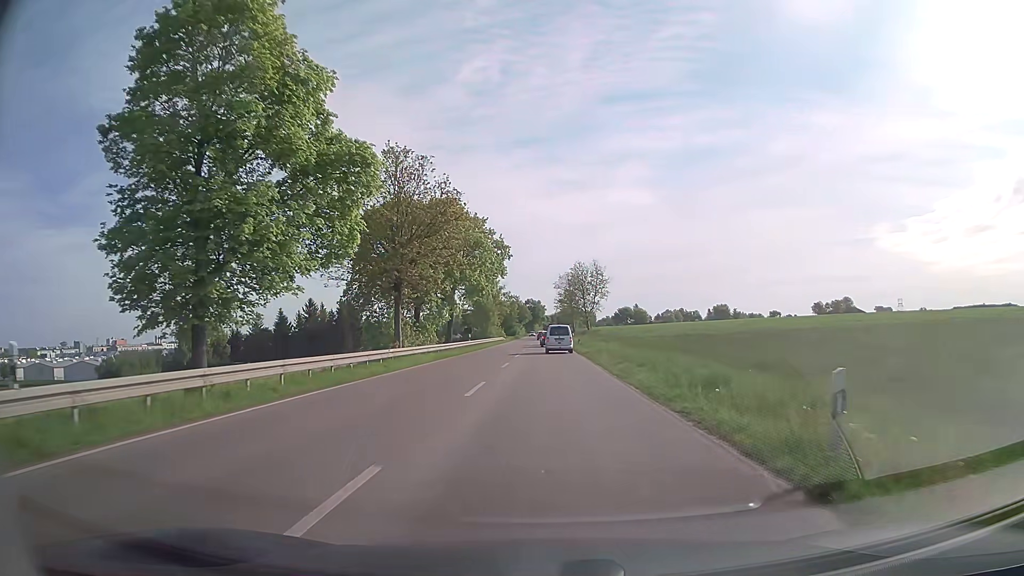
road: secondary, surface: asphalt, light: Day
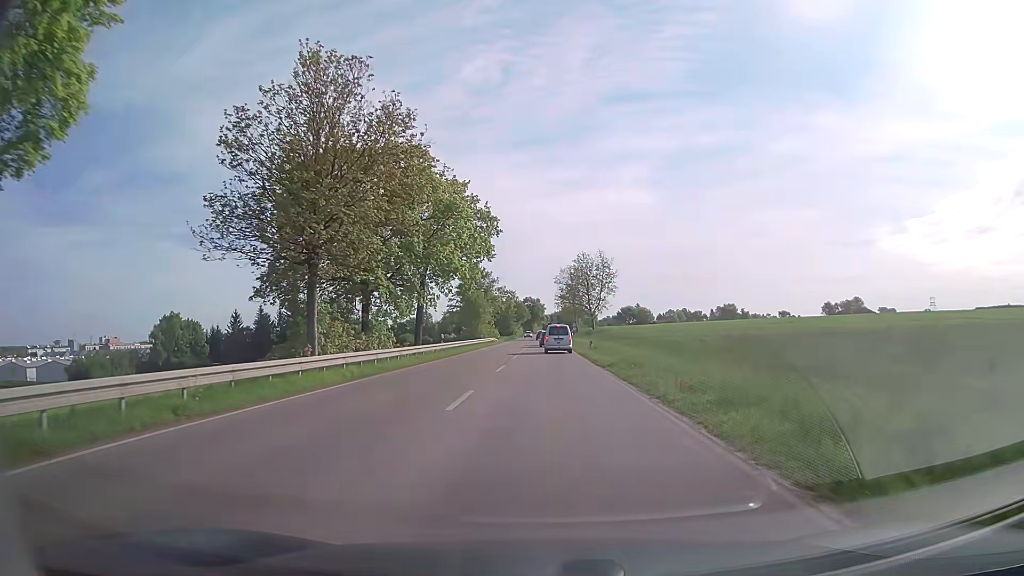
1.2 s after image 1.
(0.0, +14.8) m; 0°
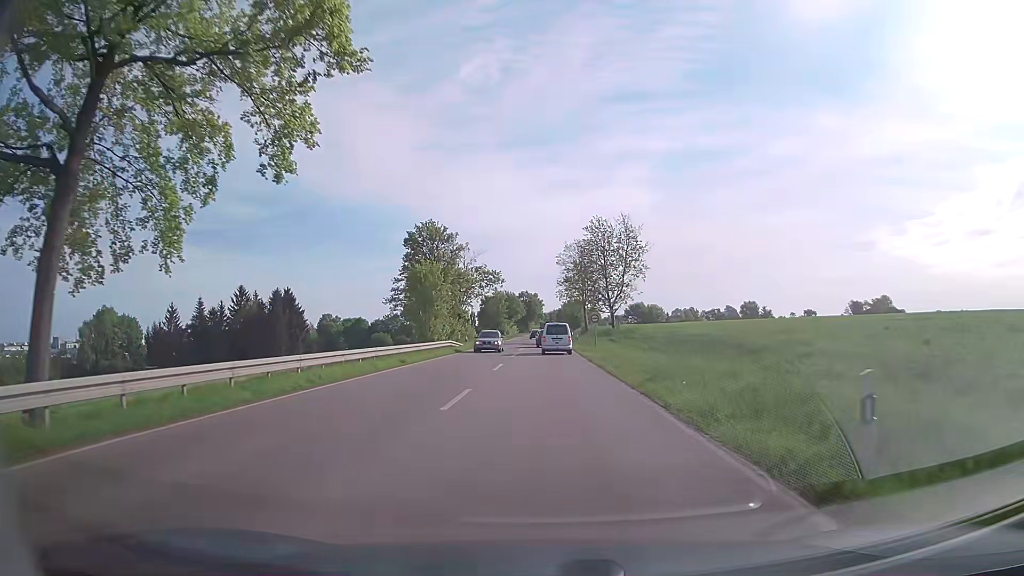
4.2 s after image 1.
(0.0, +35.9) m; 0°
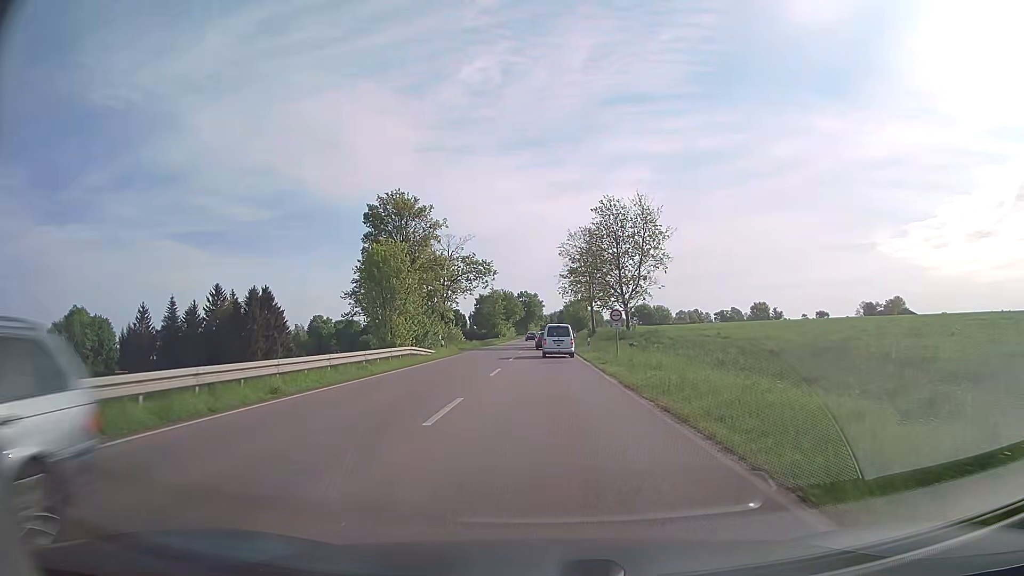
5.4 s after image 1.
(0.0, +13.6) m; 0°
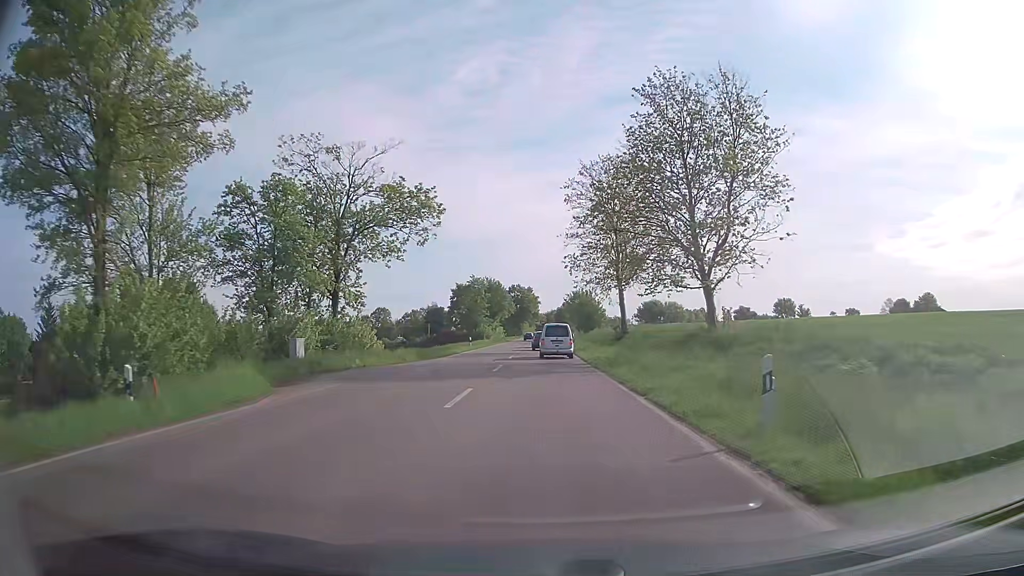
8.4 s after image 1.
(0.0, +33.8) m; 0°
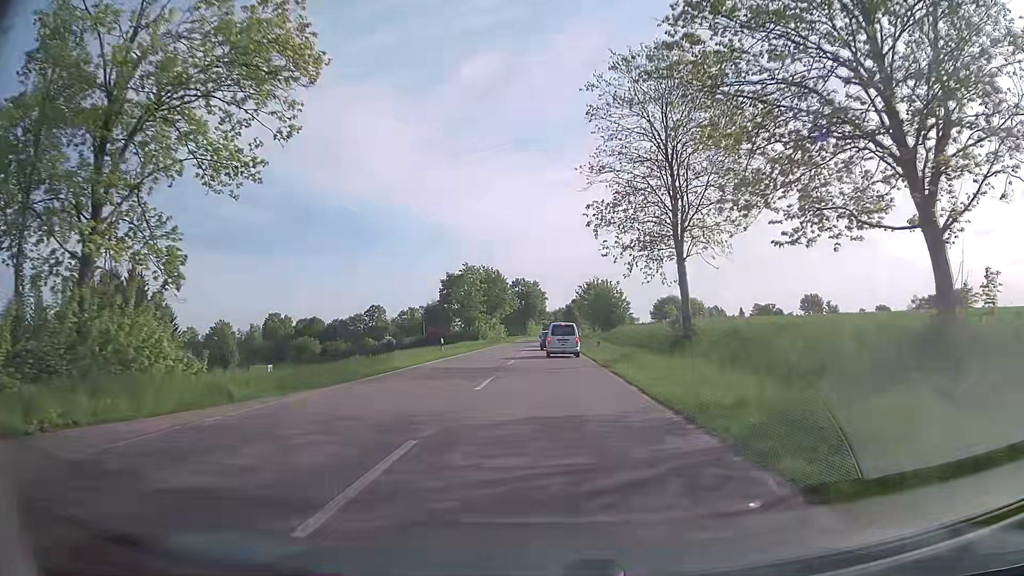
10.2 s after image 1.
(-0.1, +19.7) m; -1°
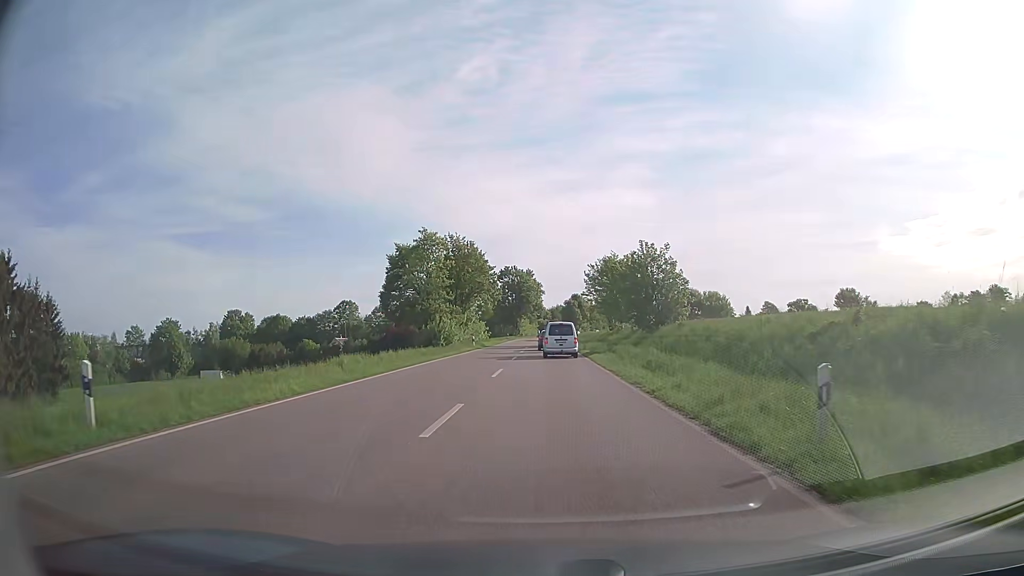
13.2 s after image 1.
(0.0, +31.4) m; 0°
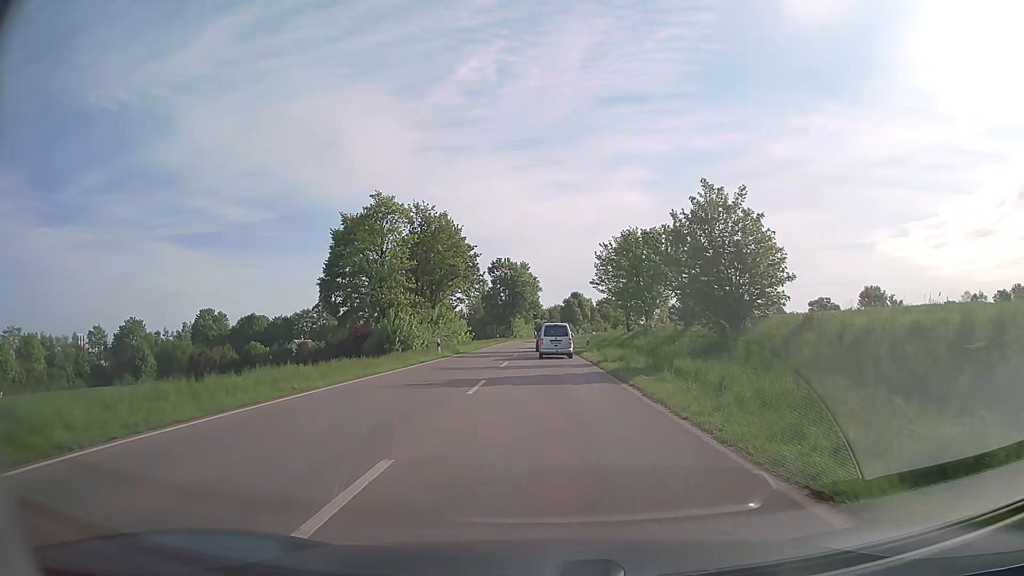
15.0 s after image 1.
(0.0, +17.7) m; 0°
(0, +10) (0, +20) (0, +30) (0, +40) (0, +50) (0, +60) (0, +70) (0, +80) (0, +90) (0, +100) m
